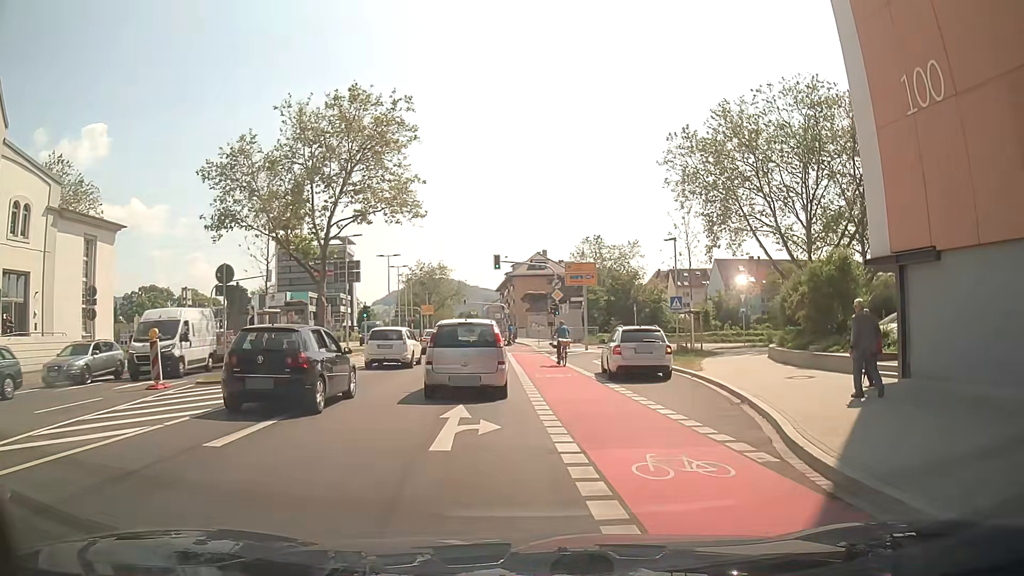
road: secondary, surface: asphalt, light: Day
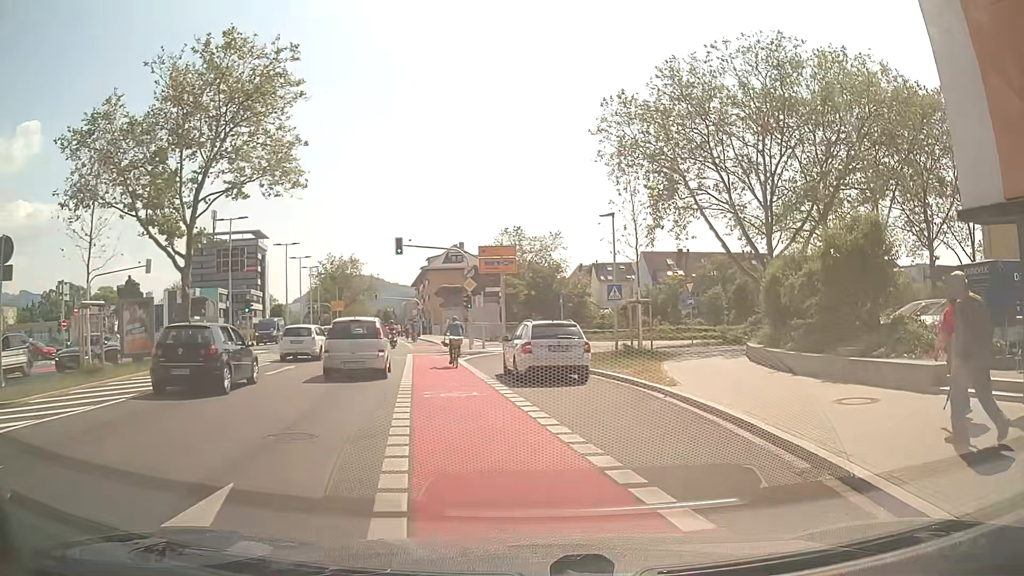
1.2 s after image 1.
(+0.6, +6.9) m; +7°
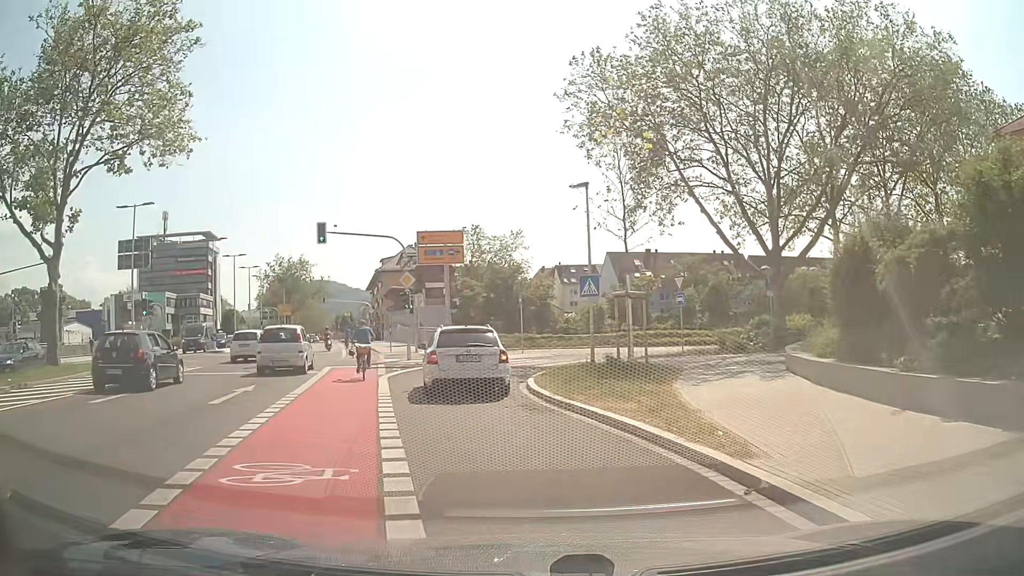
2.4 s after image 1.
(+0.4, +7.1) m; +5°
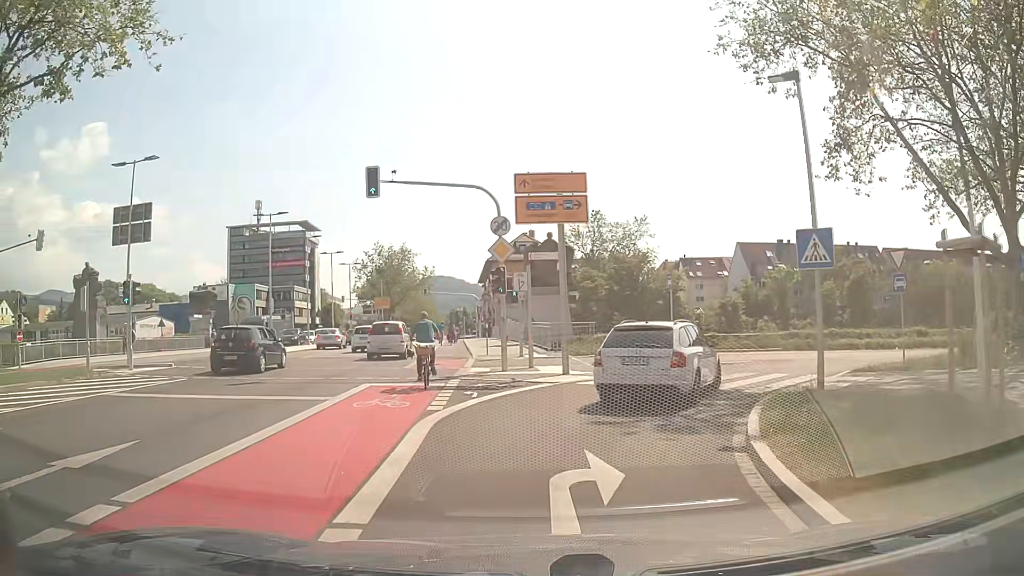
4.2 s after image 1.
(-0.9, +10.3) m; -9°
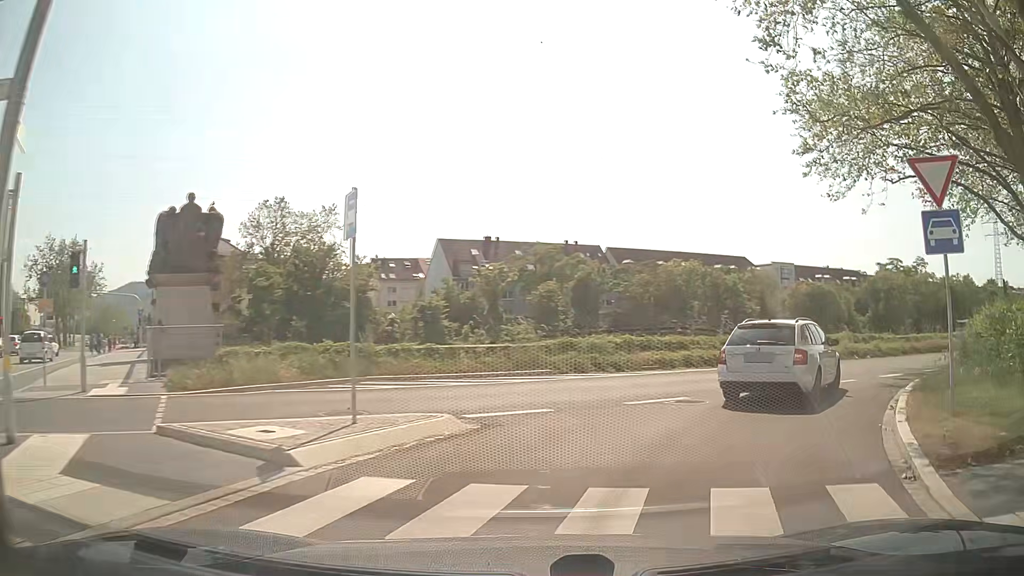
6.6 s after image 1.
(+2.1, +13.8) m; +27°
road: secondary_link
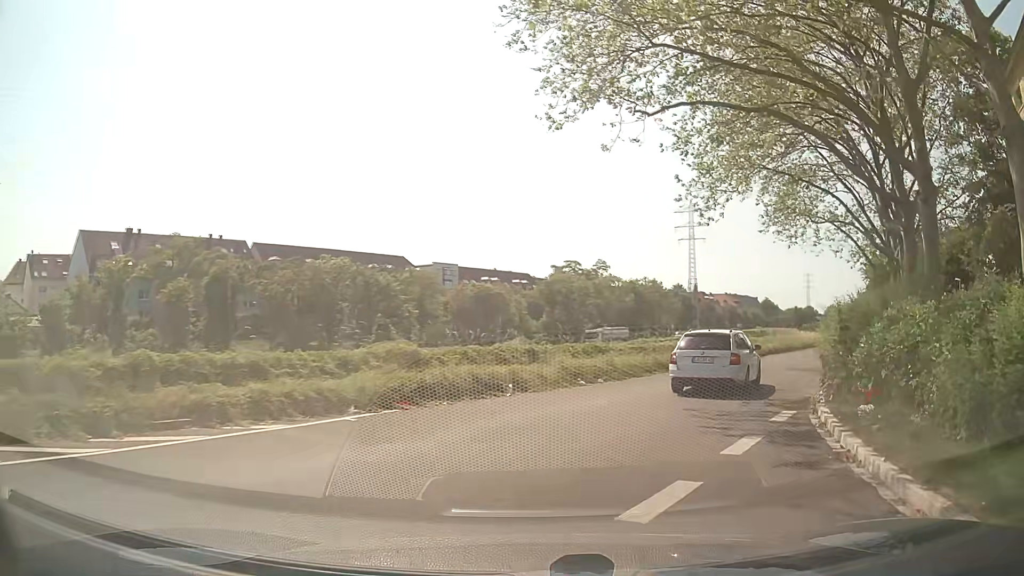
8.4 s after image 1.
(+2.9, +11.3) m; +28°
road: trunk_link
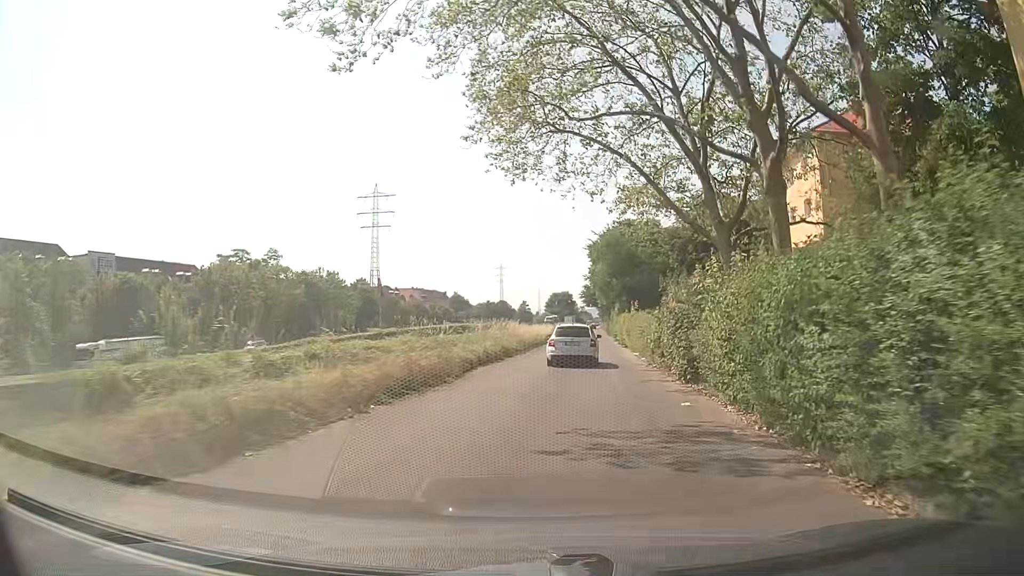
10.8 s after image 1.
(+5.4, +18.6) m; +28°
